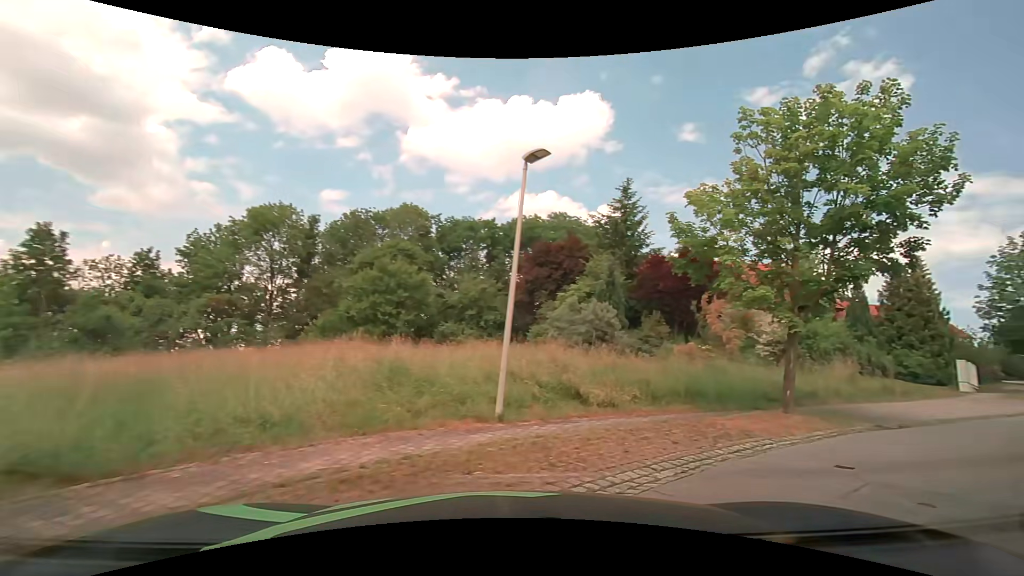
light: Day
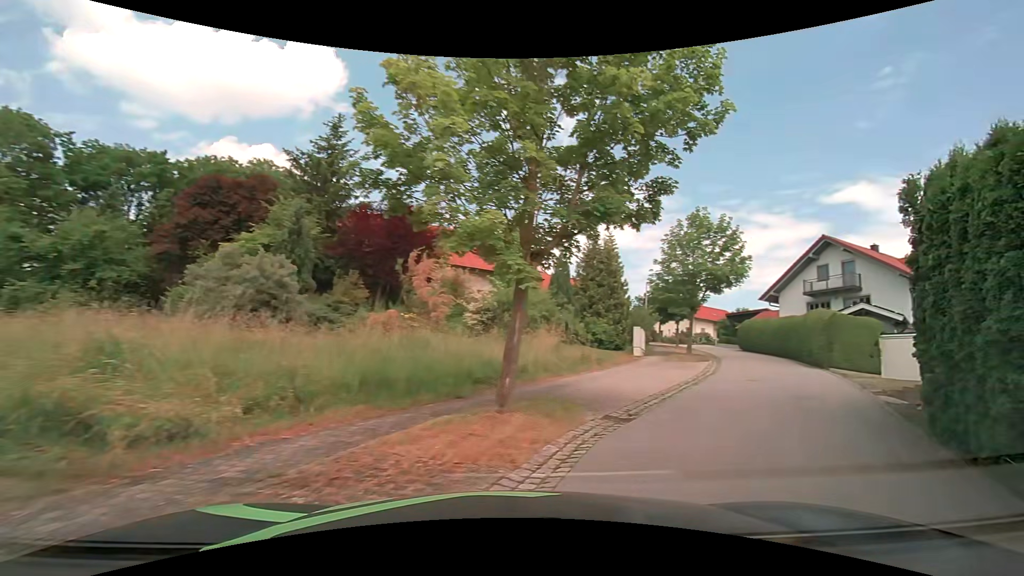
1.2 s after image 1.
(+1.5, +5.5) m; +31°
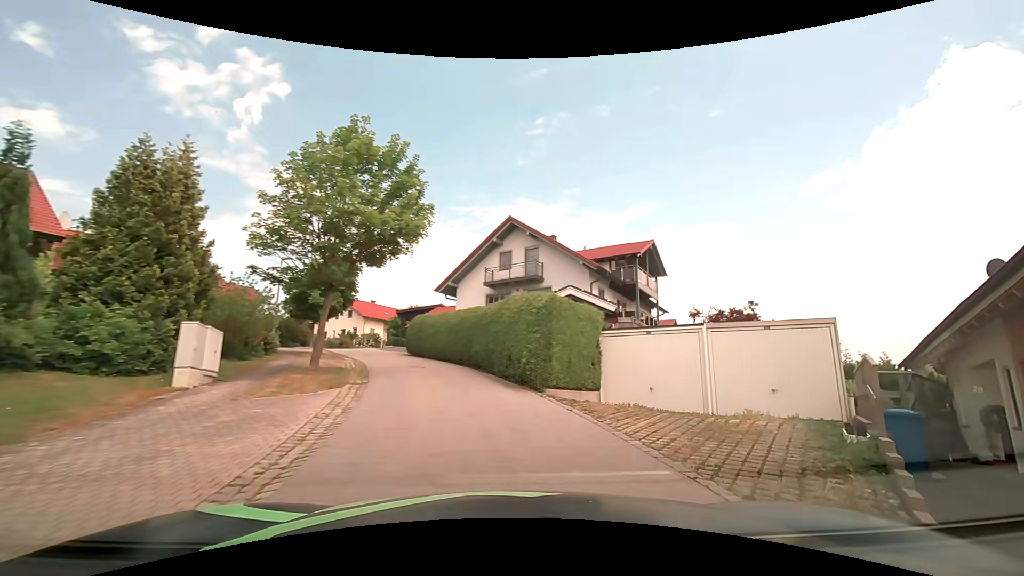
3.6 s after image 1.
(+4.9, +11.9) m; +37°
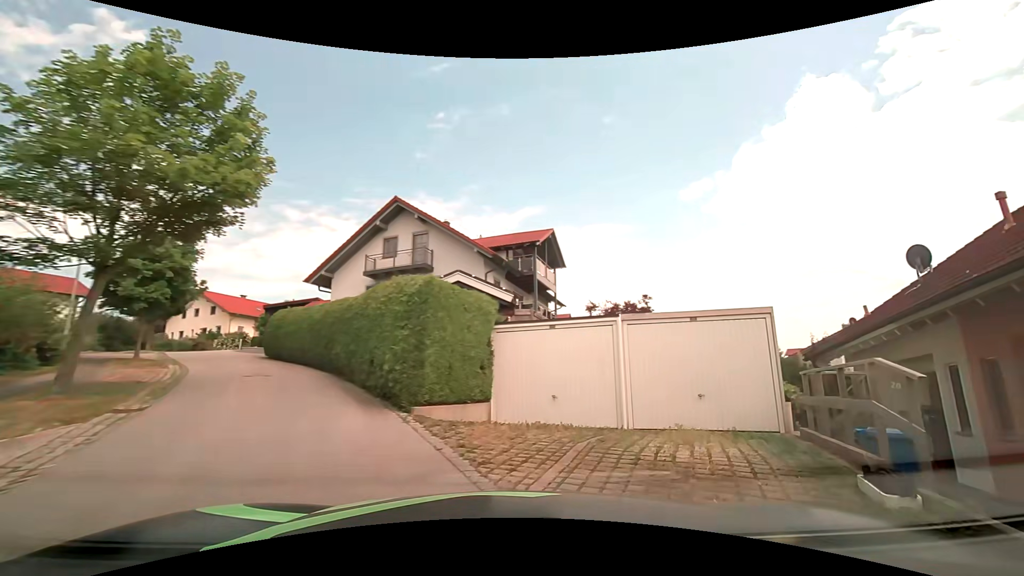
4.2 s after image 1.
(+0.3, +3.2) m; +12°
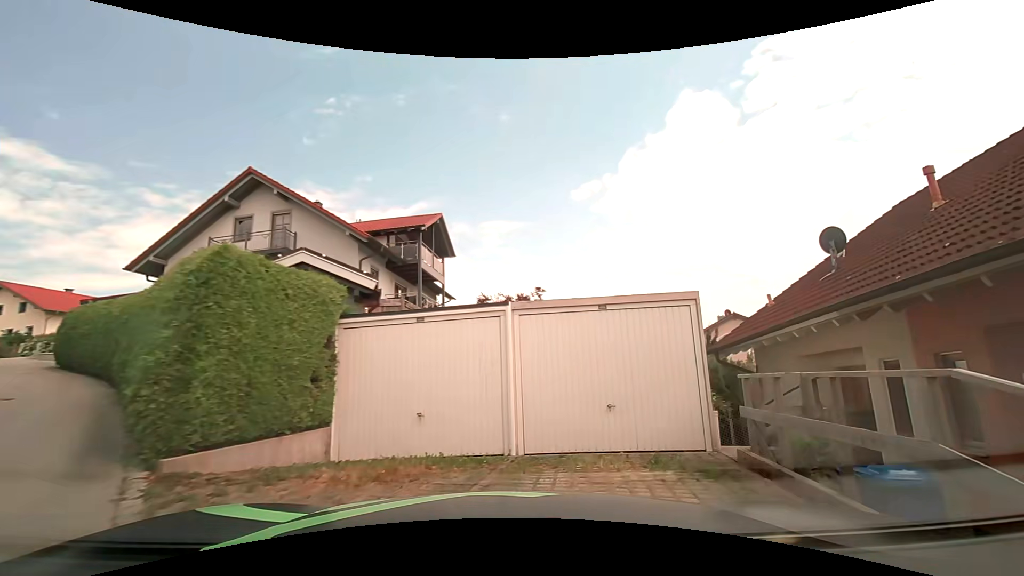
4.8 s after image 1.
(+0.3, +2.7) m; +12°
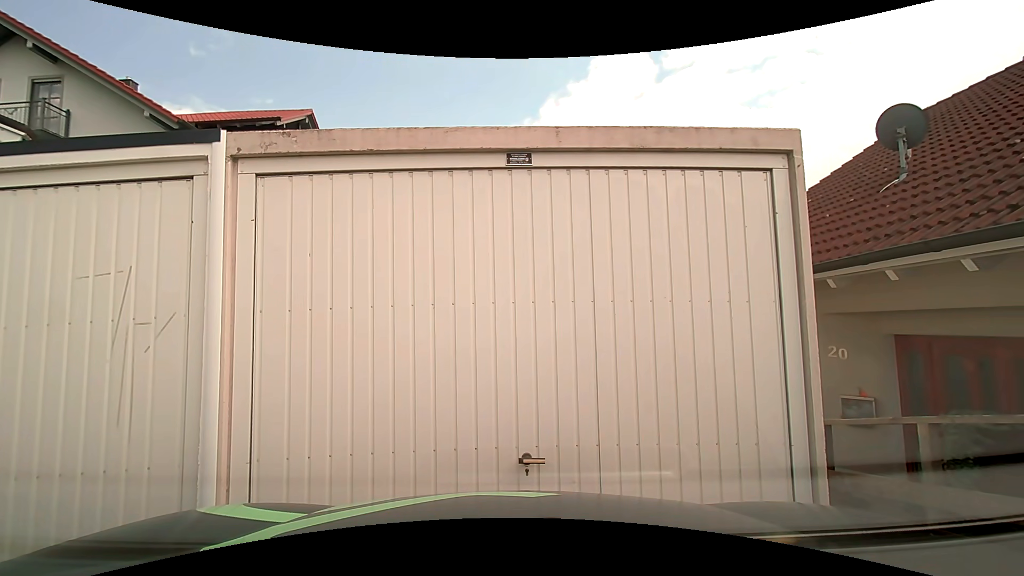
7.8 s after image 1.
(+0.6, +4.9) m; +10°
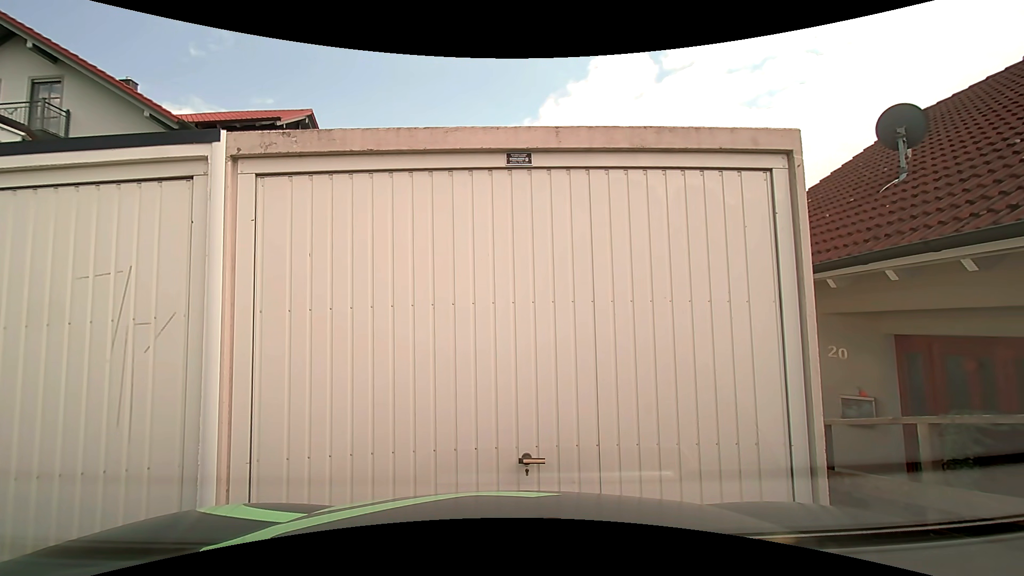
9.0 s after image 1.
(0.0, 0.0) m; 0°
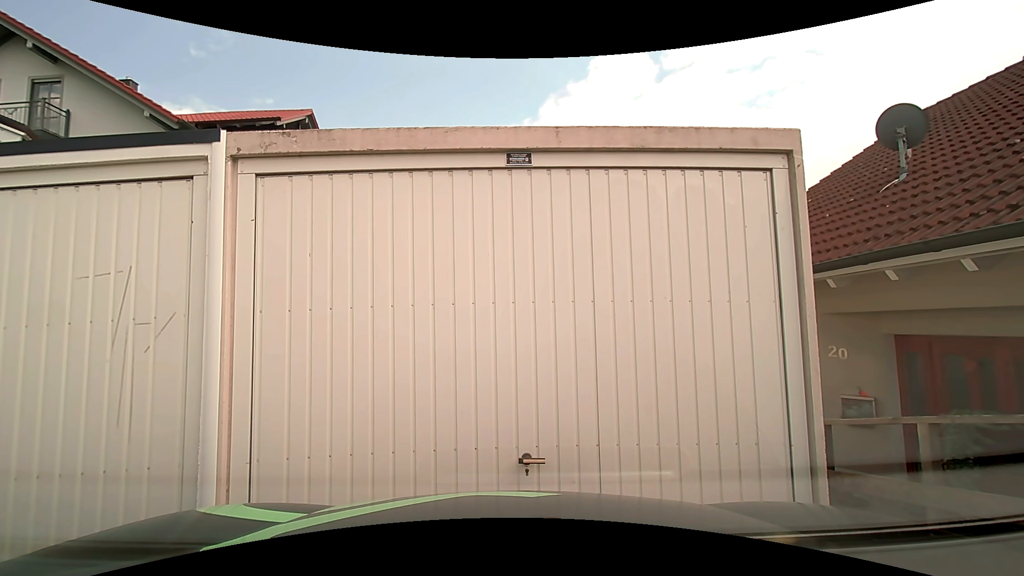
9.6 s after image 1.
(0.0, 0.0) m; 0°
